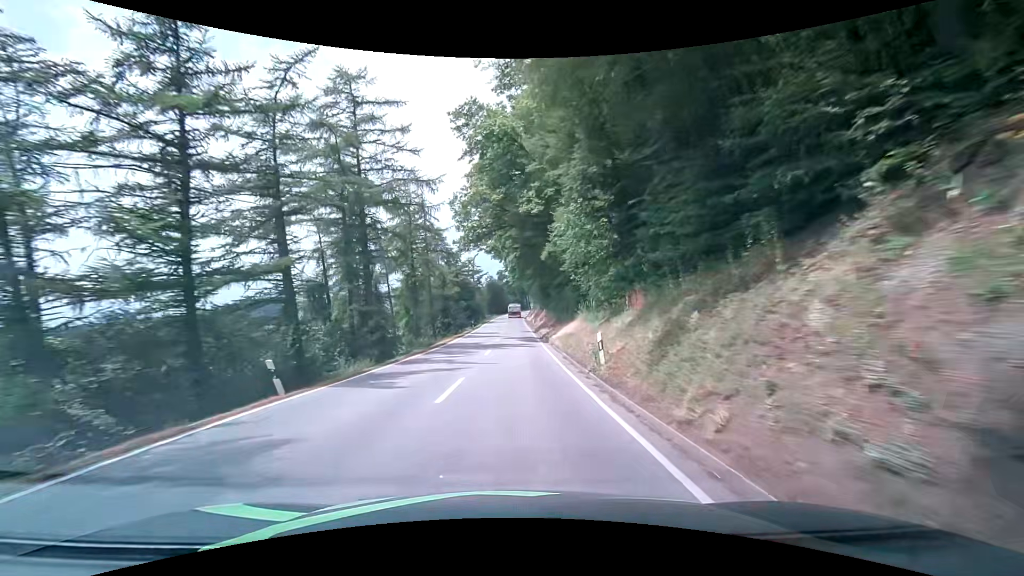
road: secondary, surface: asphalt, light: Day
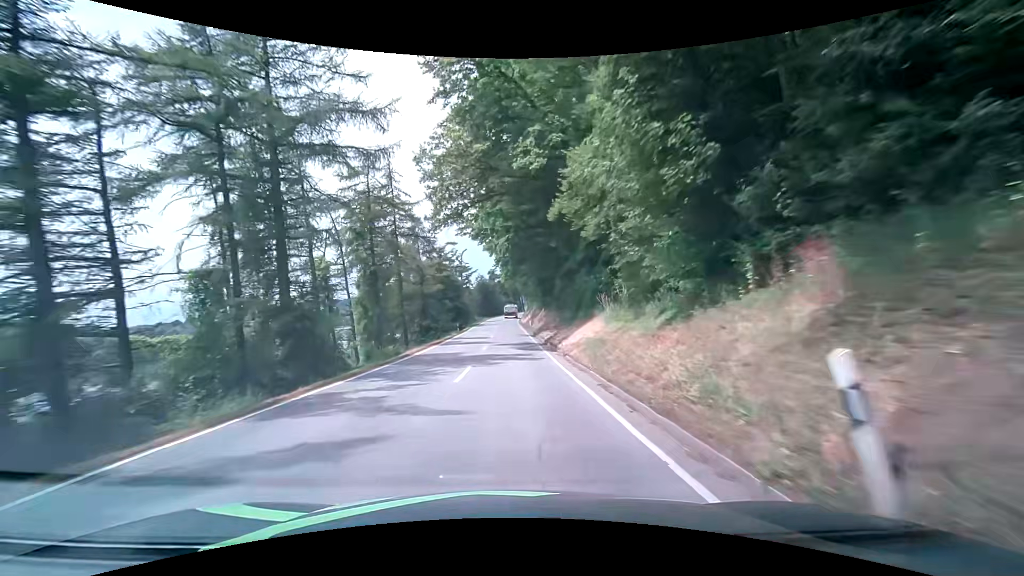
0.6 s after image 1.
(+0.1, +9.6) m; +1°
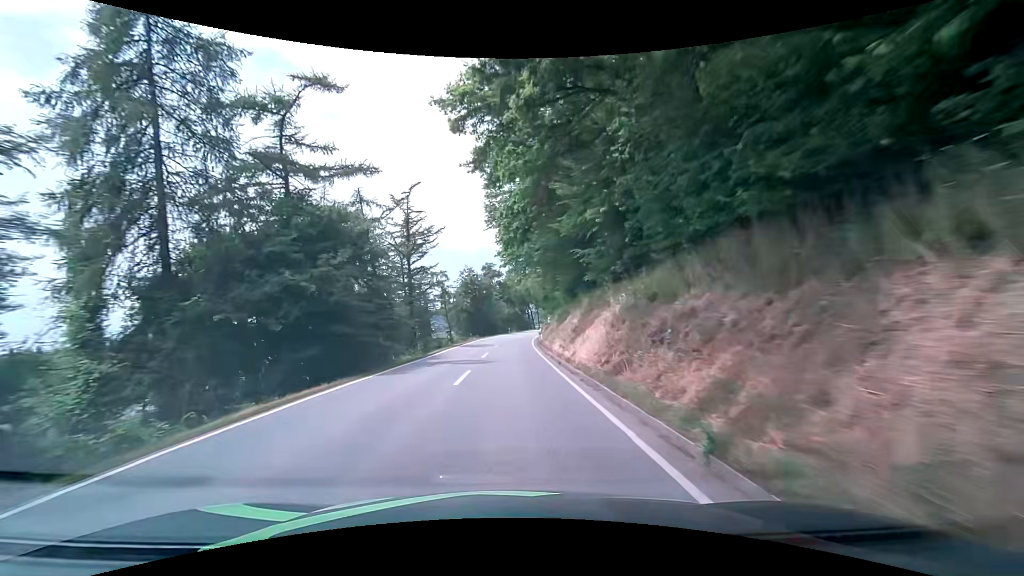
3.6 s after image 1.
(+0.9, +49.6) m; 0°
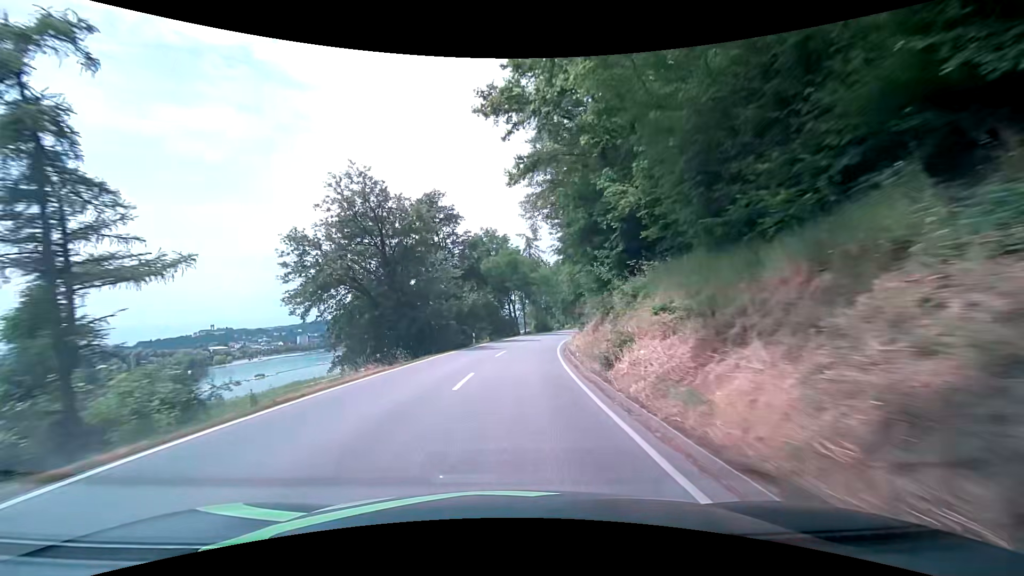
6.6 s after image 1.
(+0.6, +49.6) m; +3°
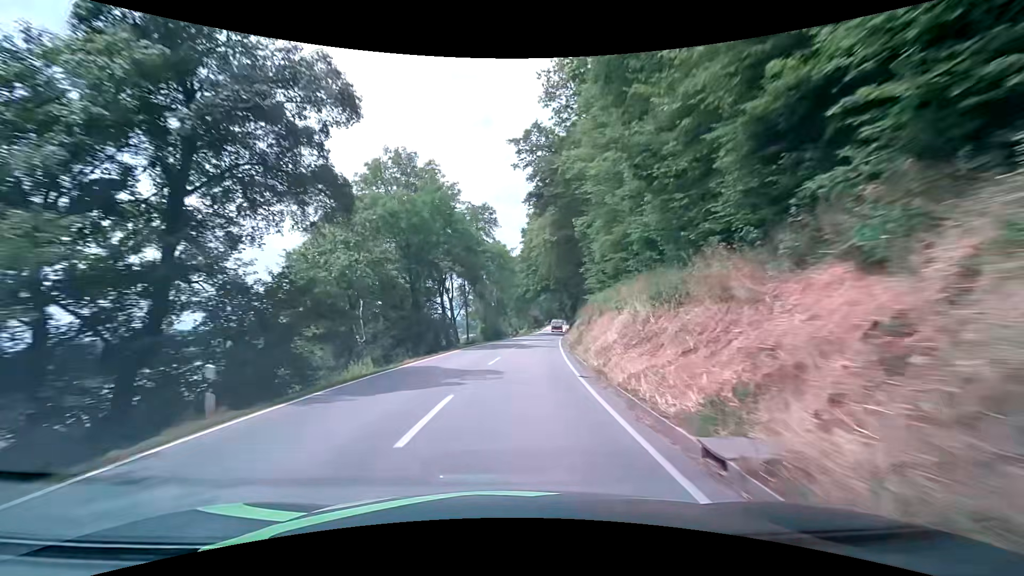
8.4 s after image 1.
(+1.2, +29.5) m; +6°
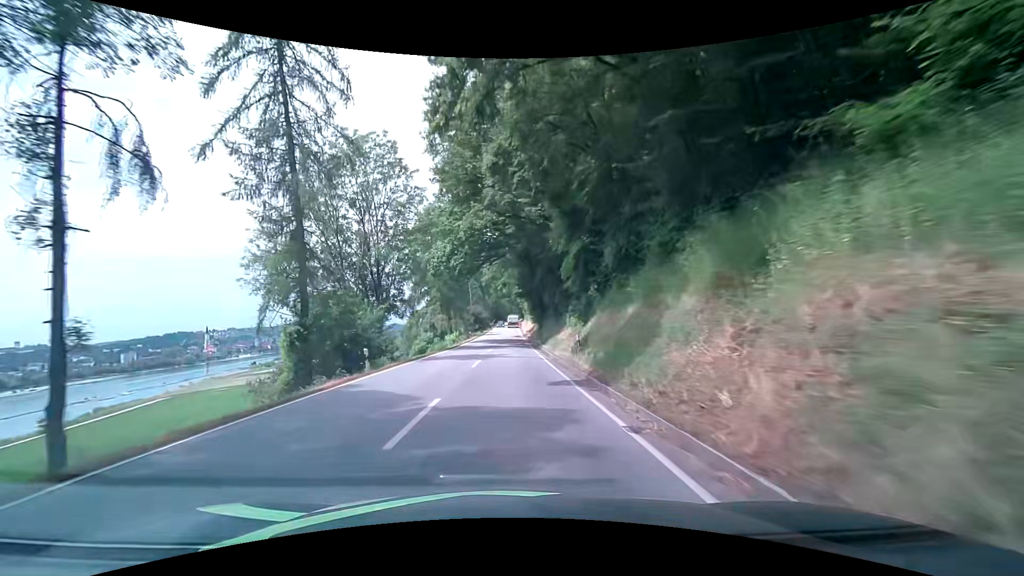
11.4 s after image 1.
(+3.5, +48.9) m; +7°
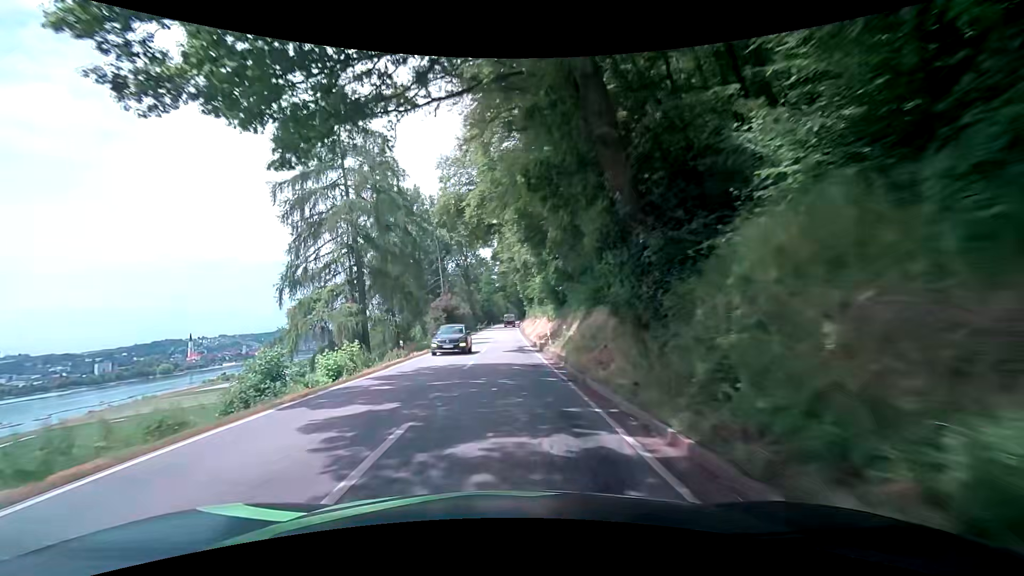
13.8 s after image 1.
(+0.2, +39.7) m; 0°
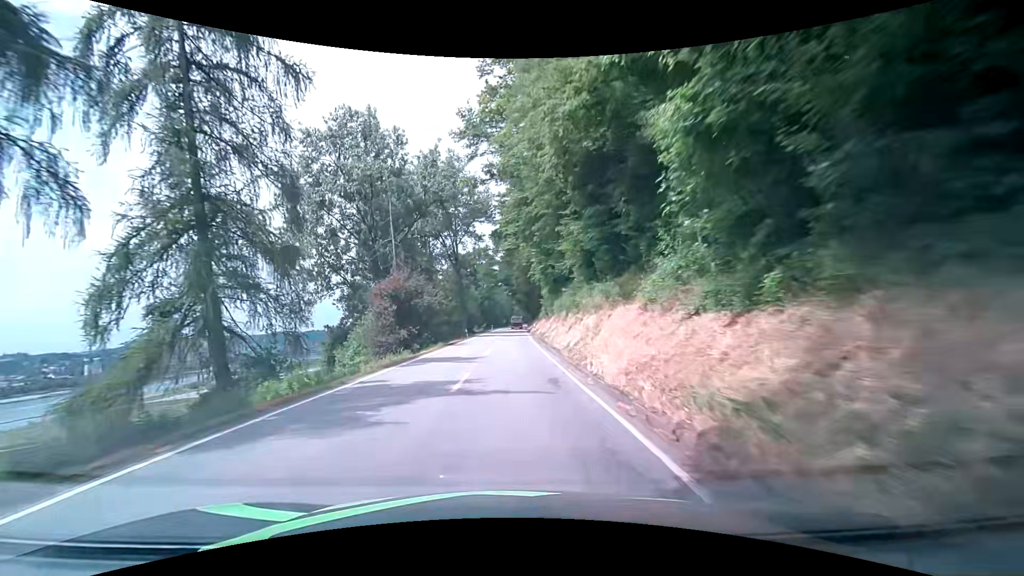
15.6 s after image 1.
(+0.2, +30.1) m; 0°
(0, +10) (0, +20) (0, +30) (0, +40) (0, +50) (+1, +60) (+1, +70) (+1, +80) (+2, +90) (+2, +100) m
